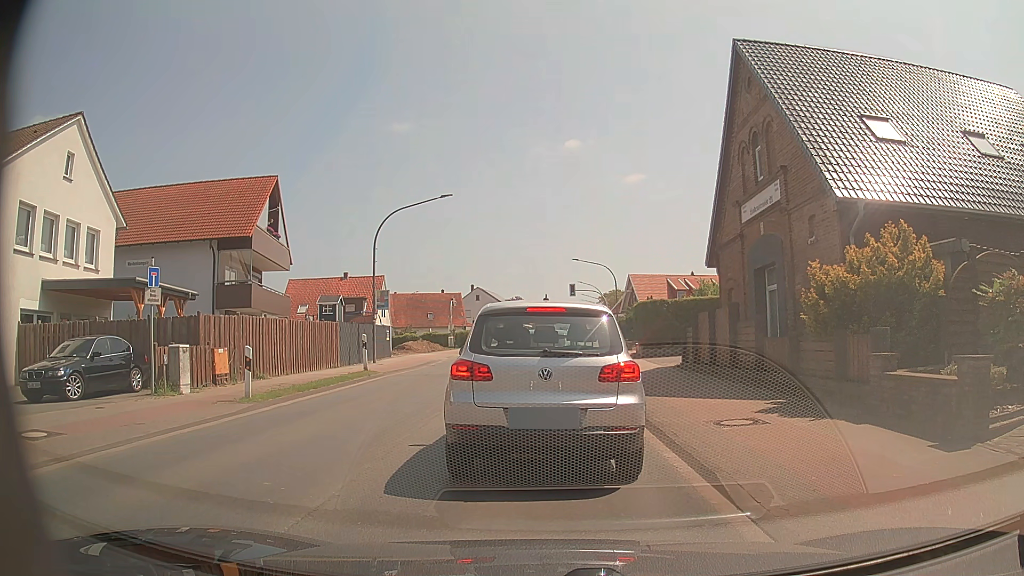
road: primary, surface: asphalt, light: Day
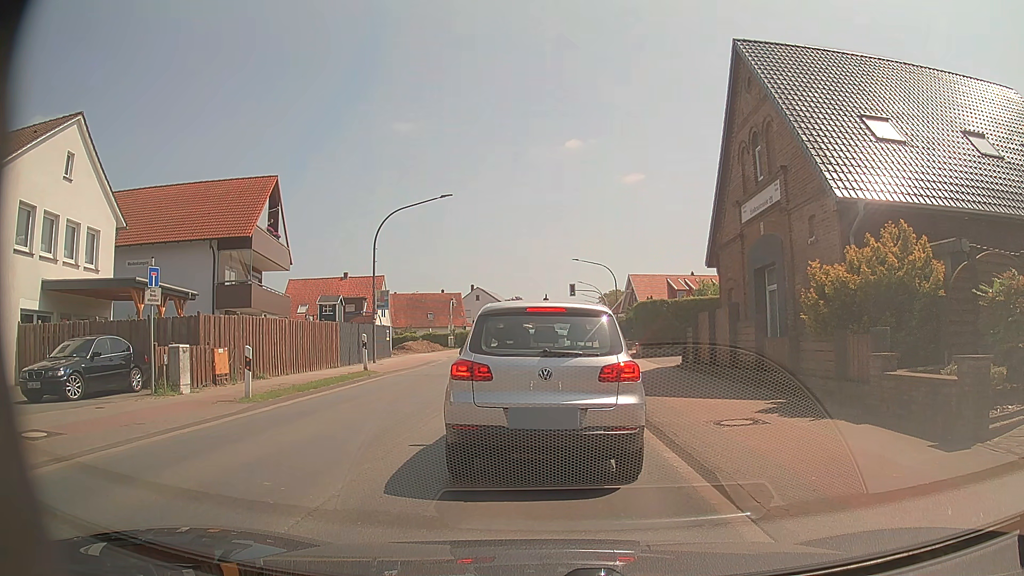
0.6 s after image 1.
(0.0, 0.0) m; 0°
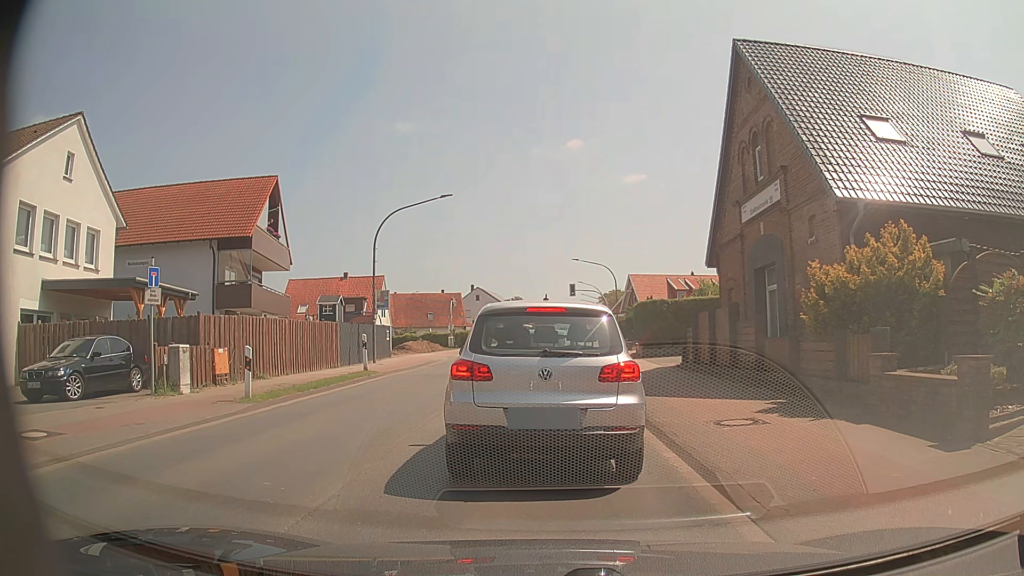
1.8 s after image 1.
(0.0, 0.0) m; 0°
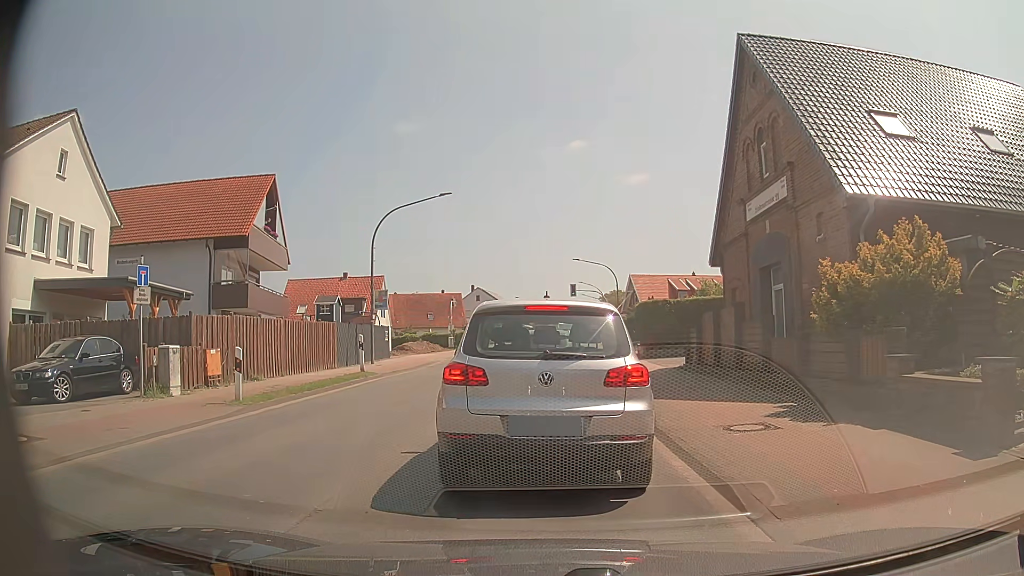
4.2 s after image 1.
(0.0, +0.4) m; 0°
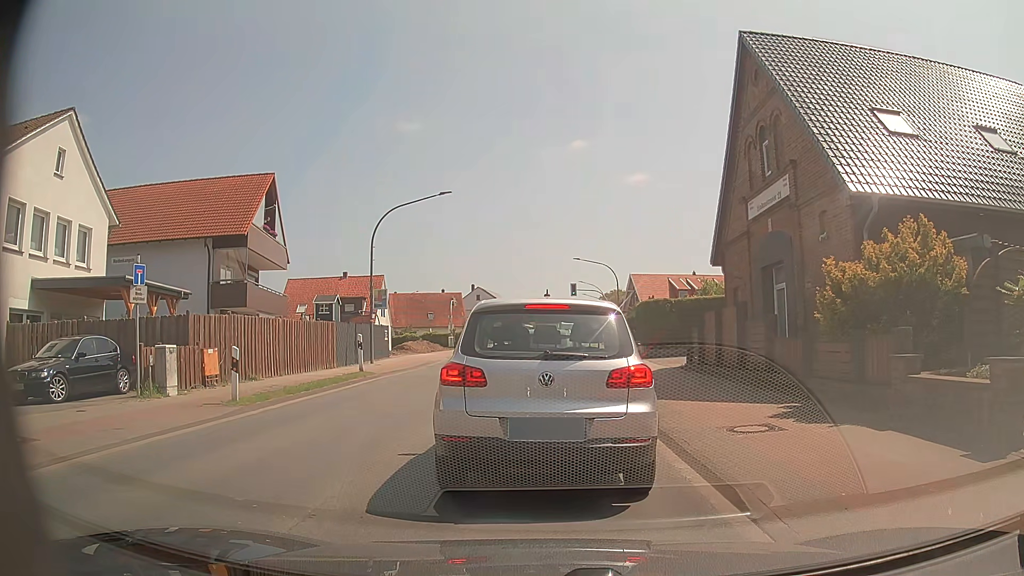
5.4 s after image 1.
(0.0, +0.2) m; 0°
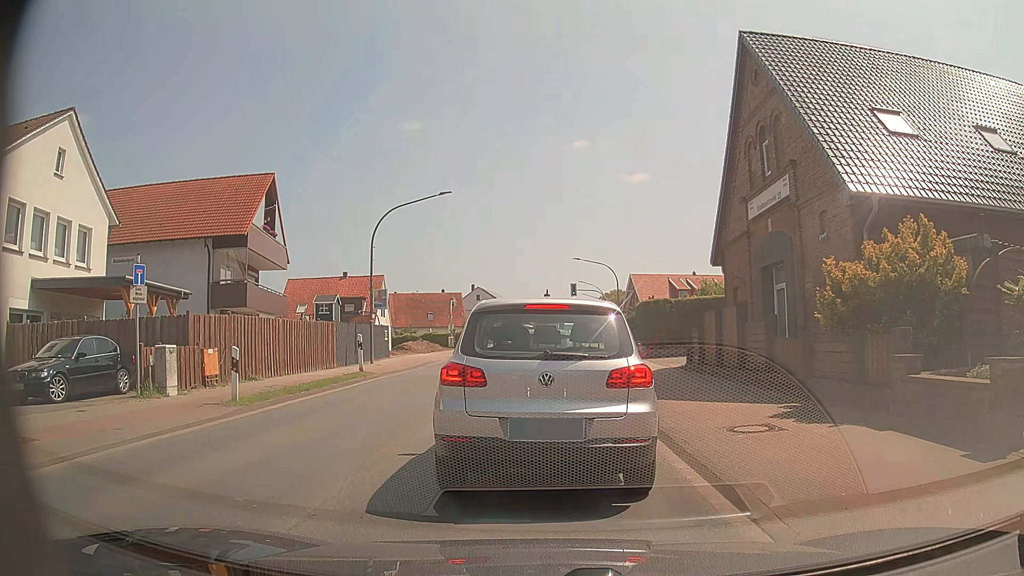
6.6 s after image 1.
(0.0, 0.0) m; 0°
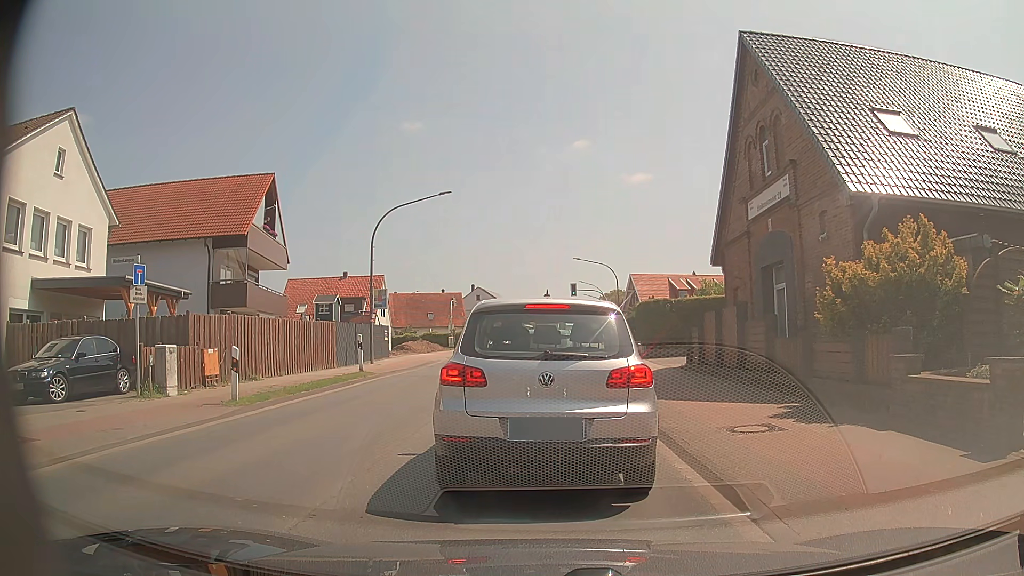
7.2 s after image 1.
(0.0, 0.0) m; 0°
(0, +10) (0, +20) (0, +30) (+1, +40) (+2, +50) (+2, +60) (+3, +70) (+4, +80) (+5, +90) (+5, +100) m
